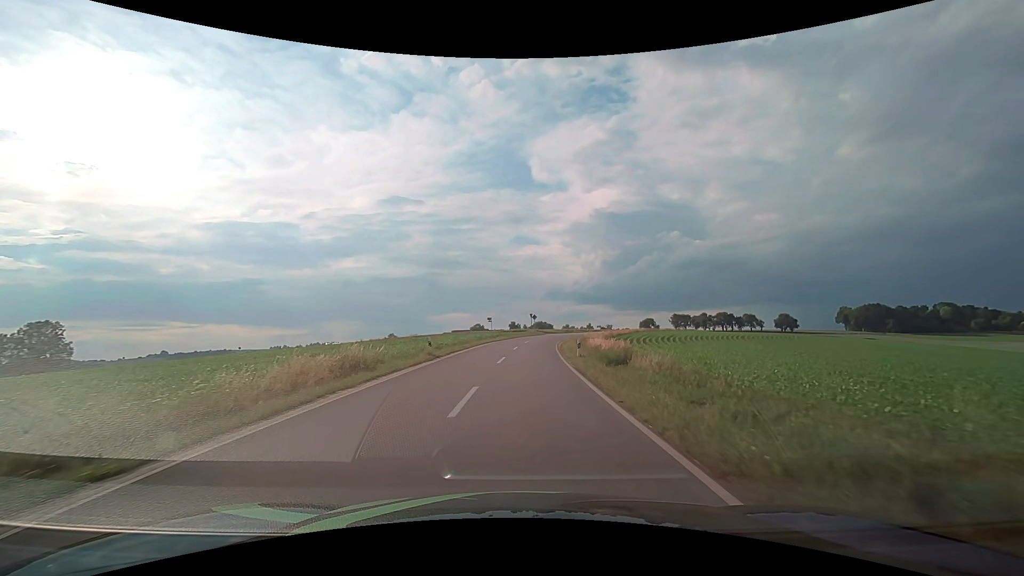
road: tertiary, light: Day
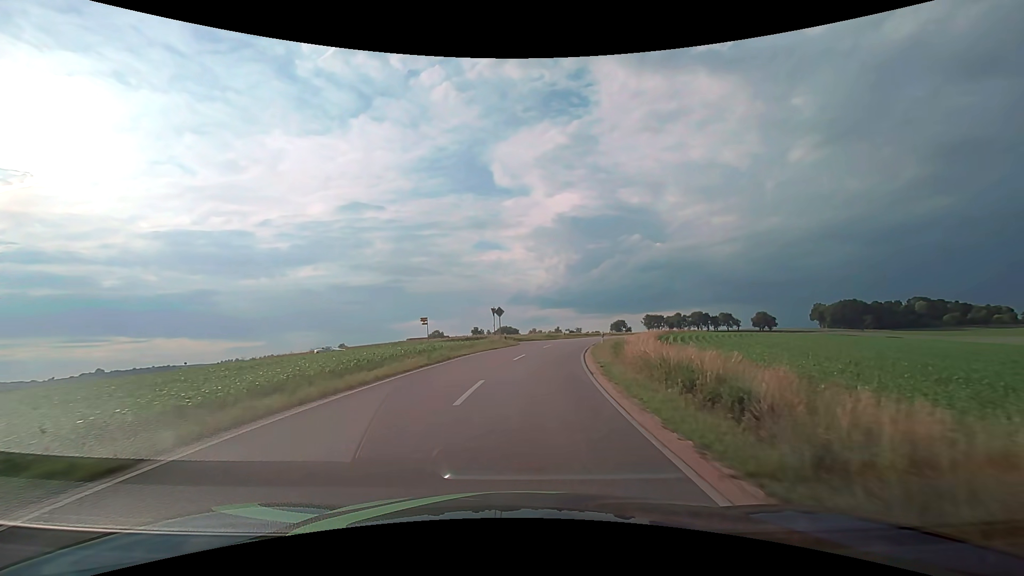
(+1.0, +34.8) m; +4°
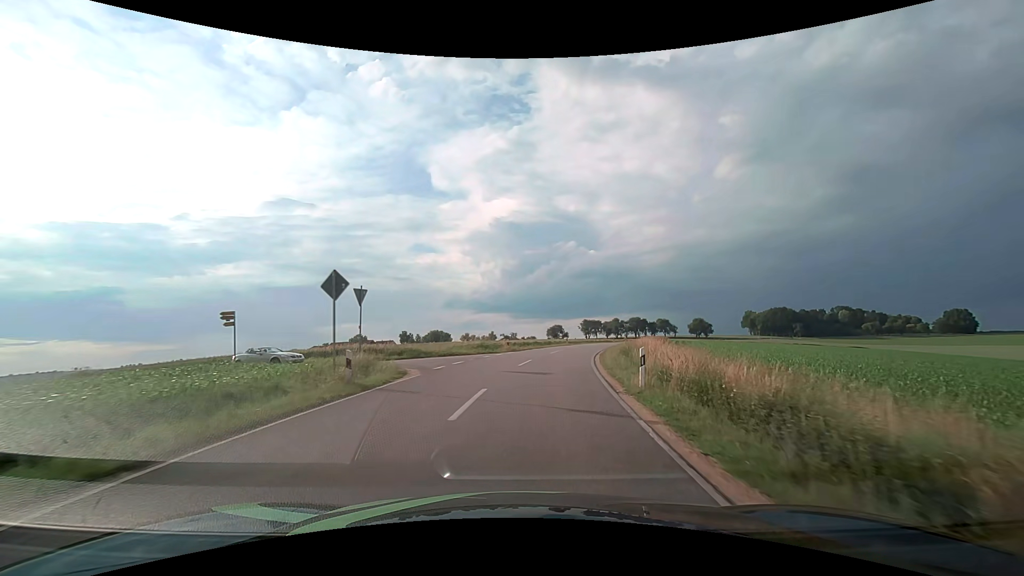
(+1.4, +25.2) m; +7°
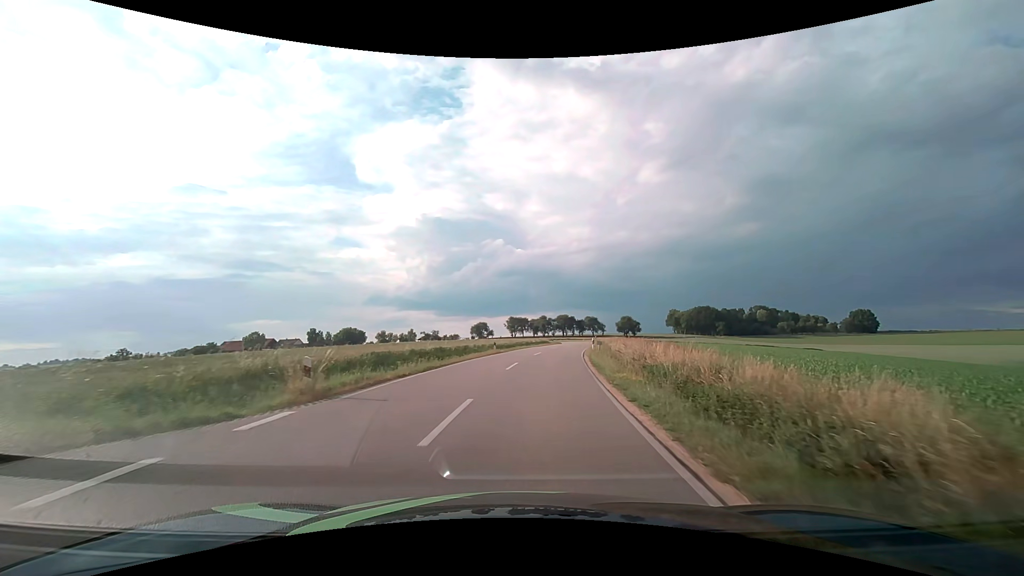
(+2.0, +25.3) m; +9°
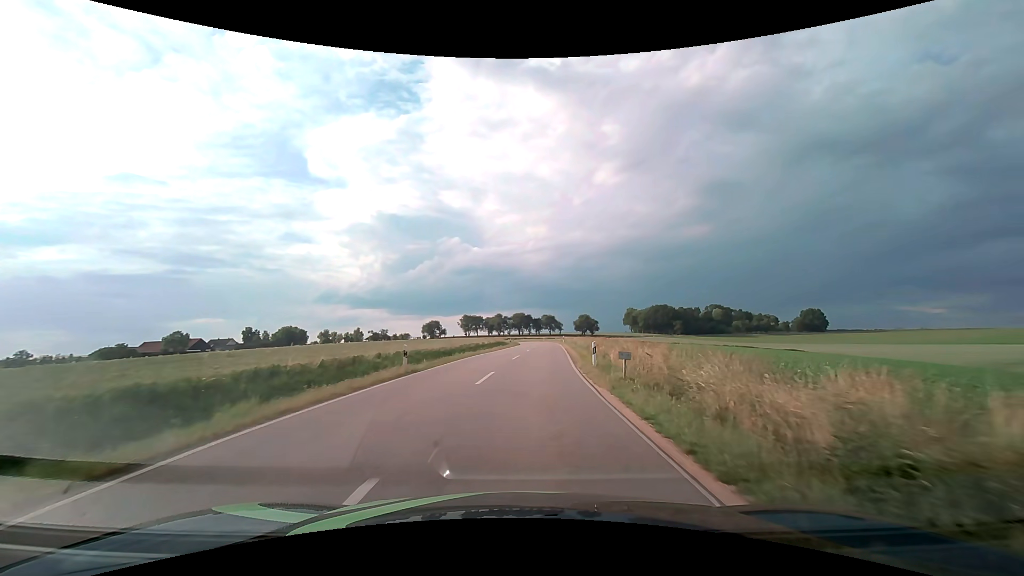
(+0.7, +17.2) m; +5°
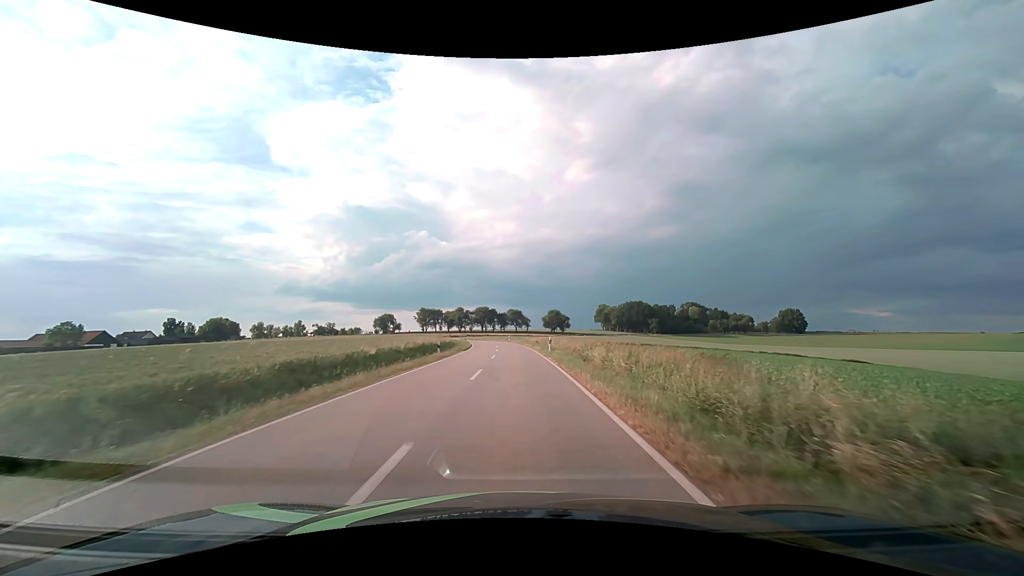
(+1.8, +35.0) m; +4°
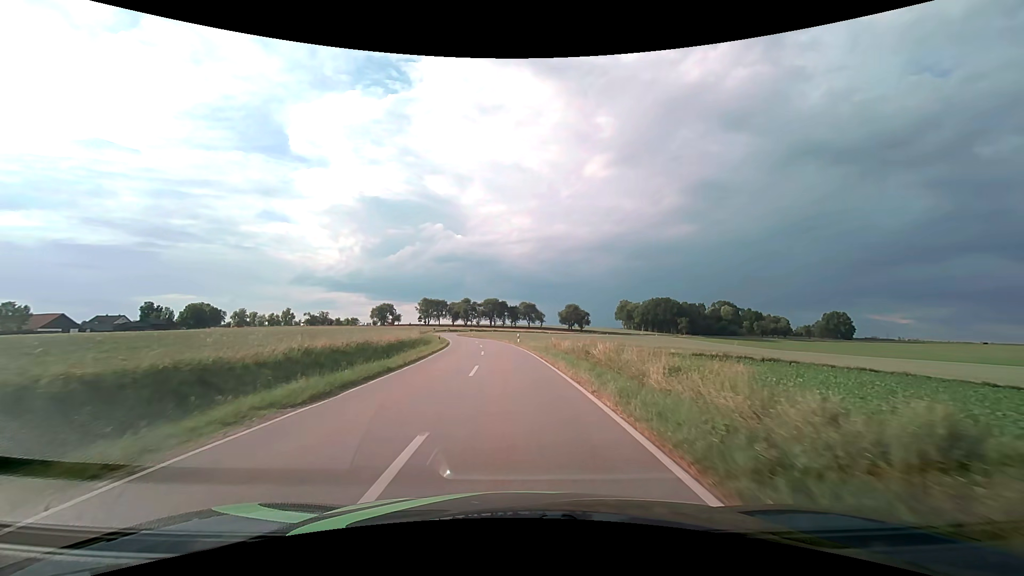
(-0.2, +35.8) m; -1°
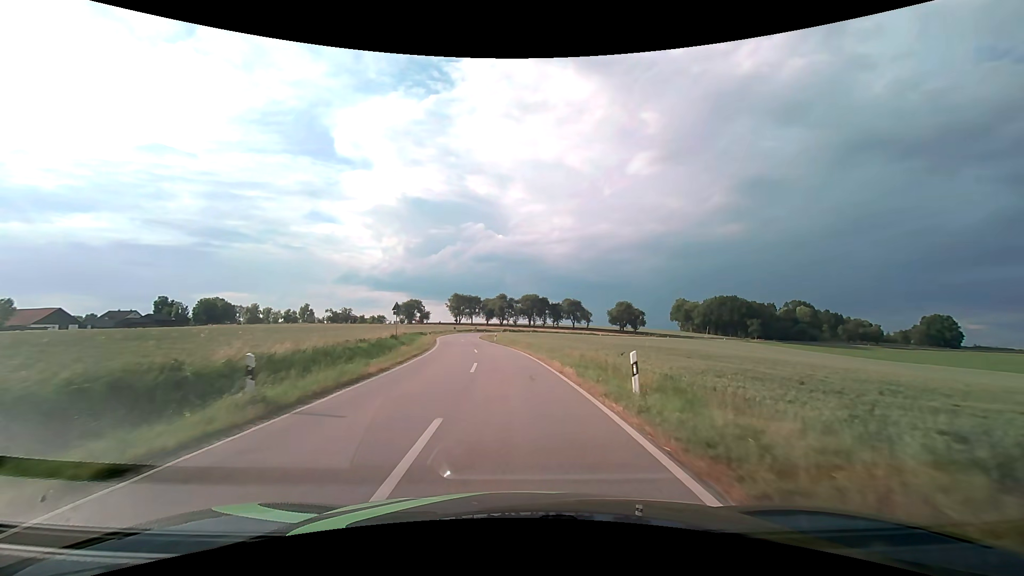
(-1.2, +35.4) m; -4°
(0, +10) (-1, +20) (-1, +30) (-3, +40) (-4, +50) (-5, +60) (-7, +70) (-8, +80) (-9, +89) (-9, +99) m
